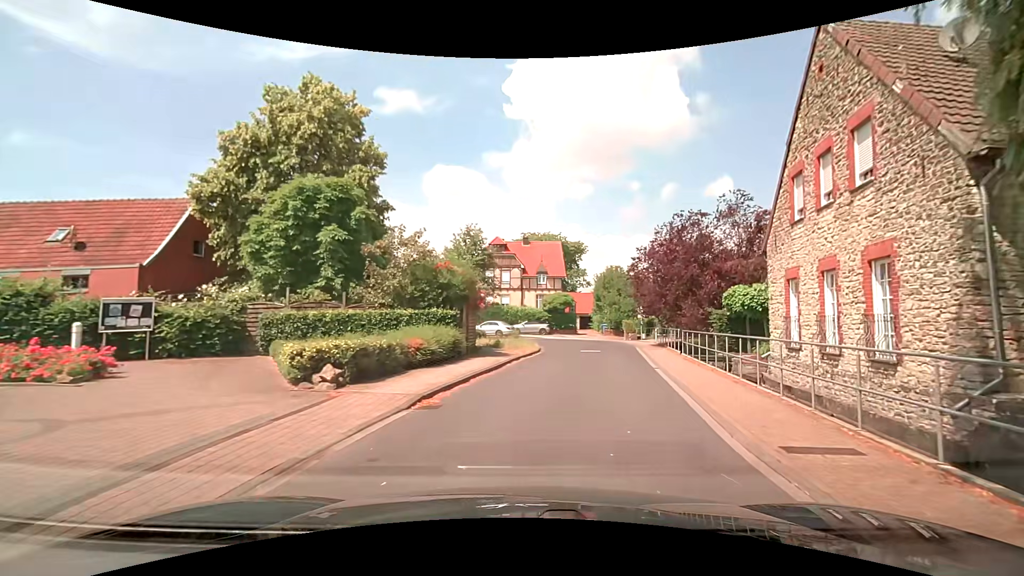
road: residential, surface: asphalt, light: Day
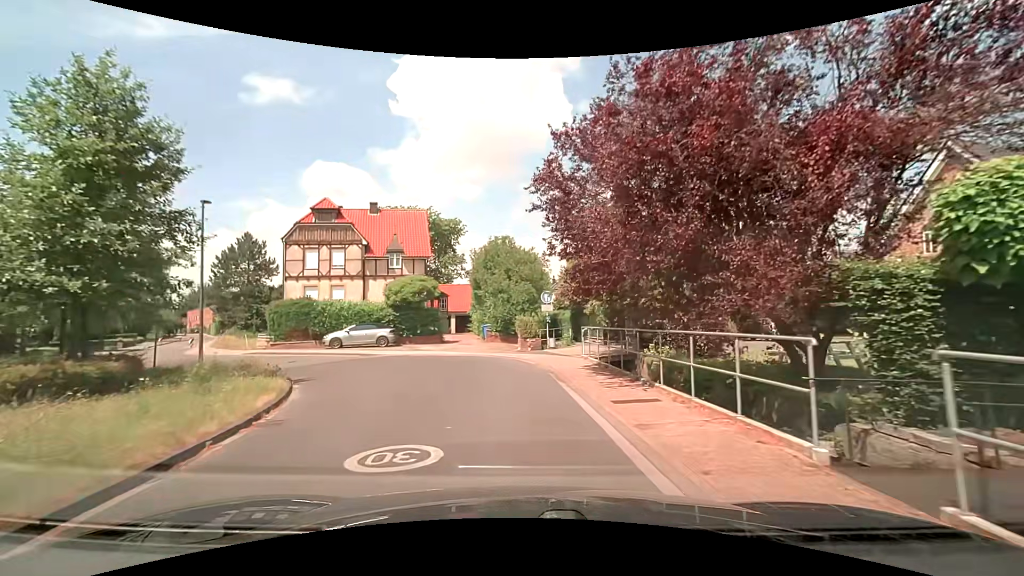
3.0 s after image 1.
(+3.3, +19.9) m; +13°
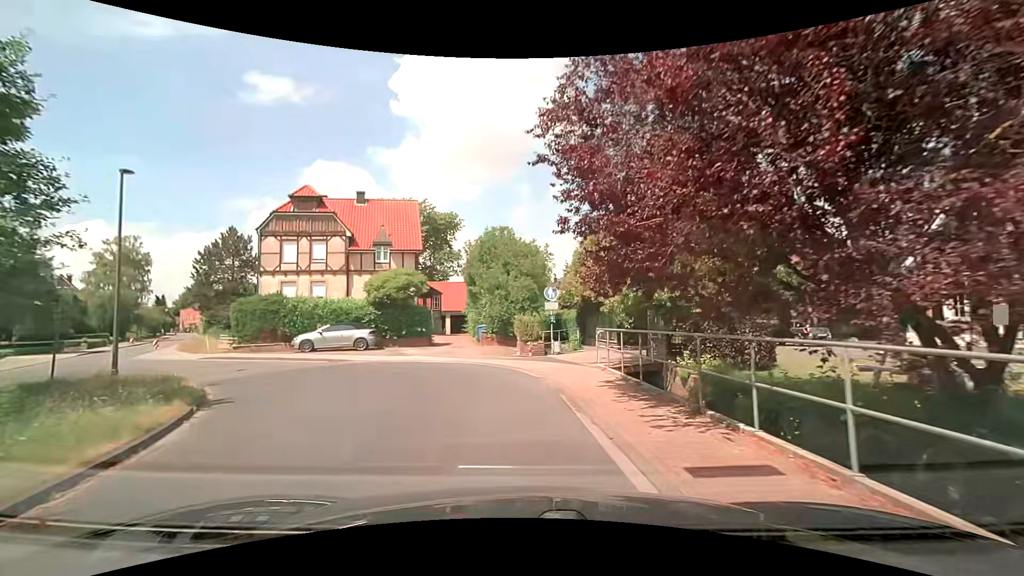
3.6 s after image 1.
(0.0, +3.9) m; +1°
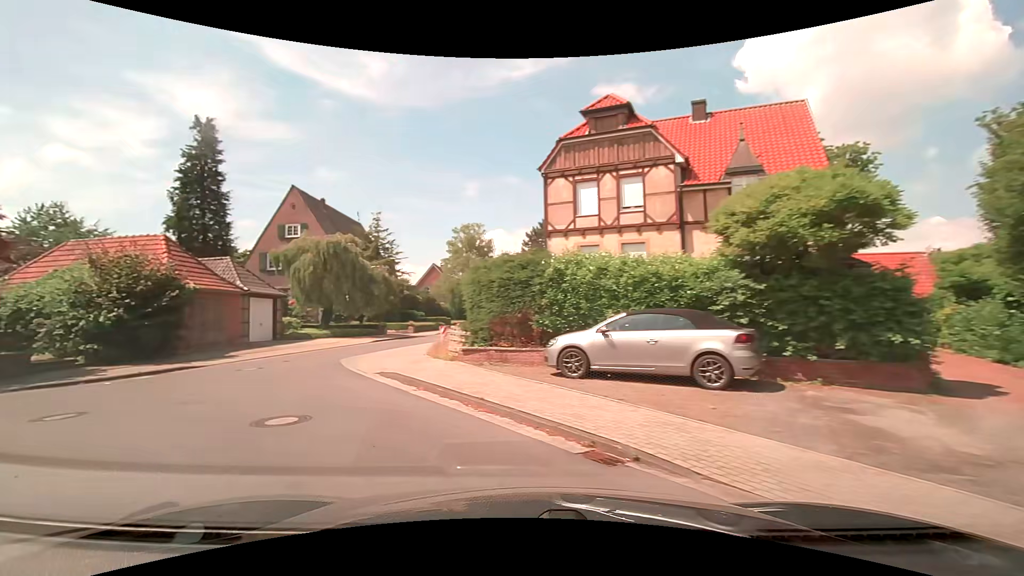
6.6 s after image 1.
(-3.7, +16.5) m; -36°
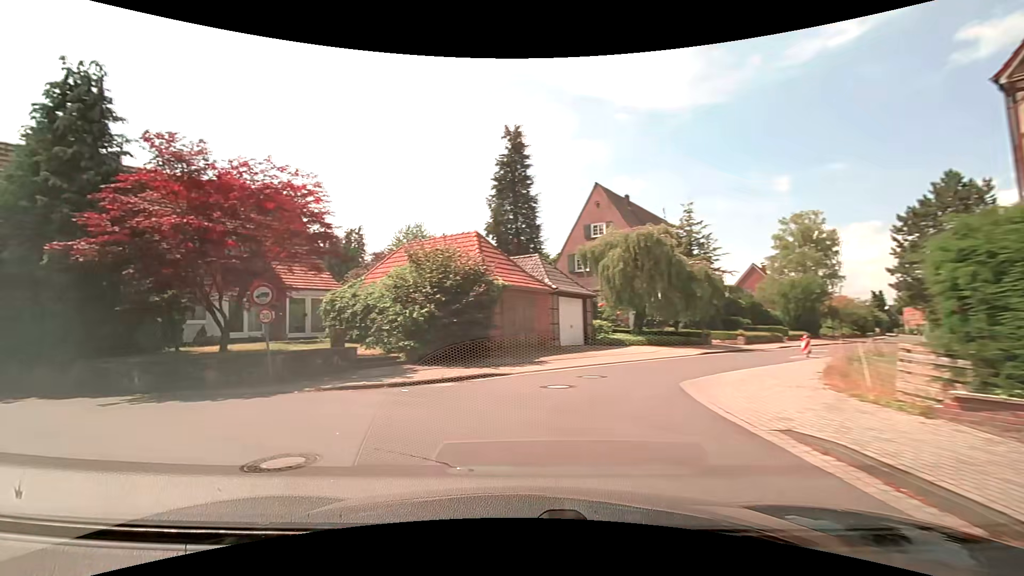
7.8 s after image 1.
(-1.6, +5.5) m; -34°
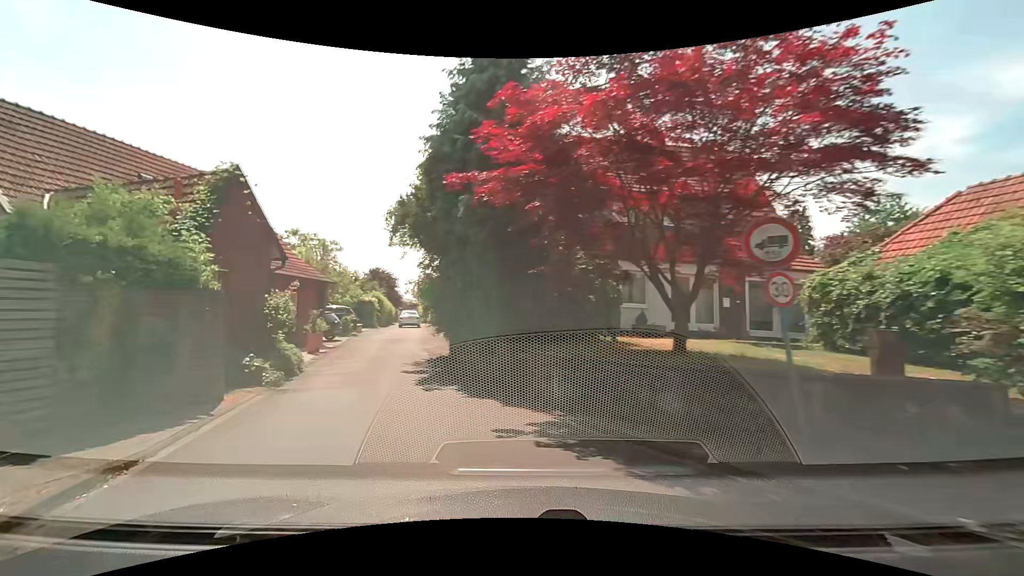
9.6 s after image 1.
(-3.2, +7.3) m; -45°
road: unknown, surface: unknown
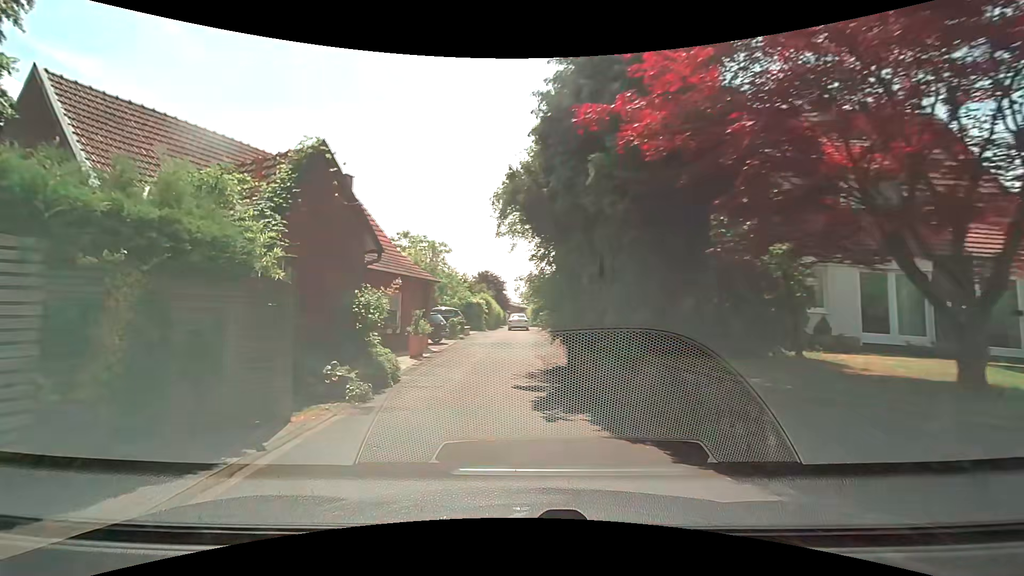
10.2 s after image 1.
(-0.3, +2.7) m; -12°
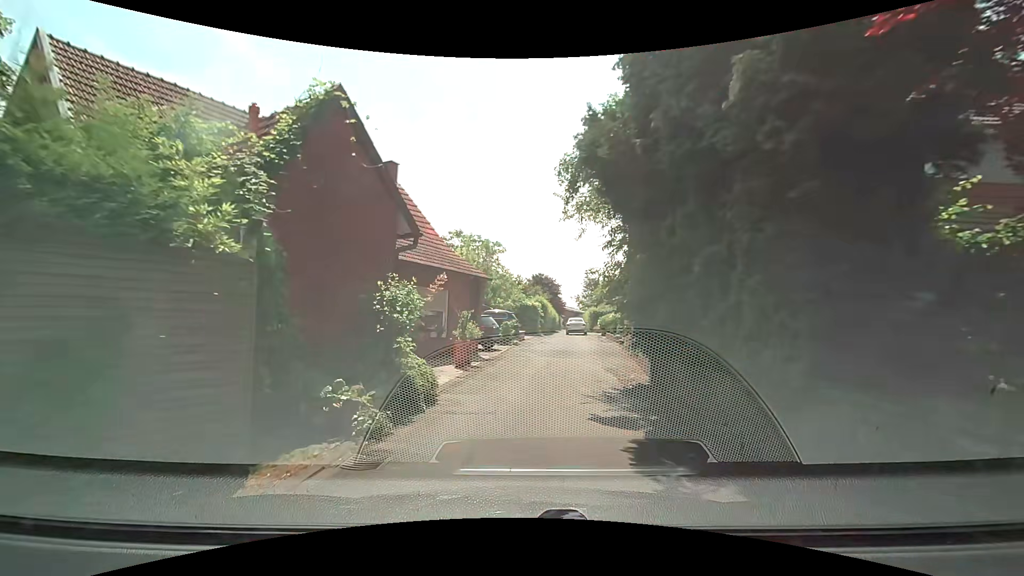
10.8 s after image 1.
(-0.2, +2.8) m; -7°
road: residential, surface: asphalt
